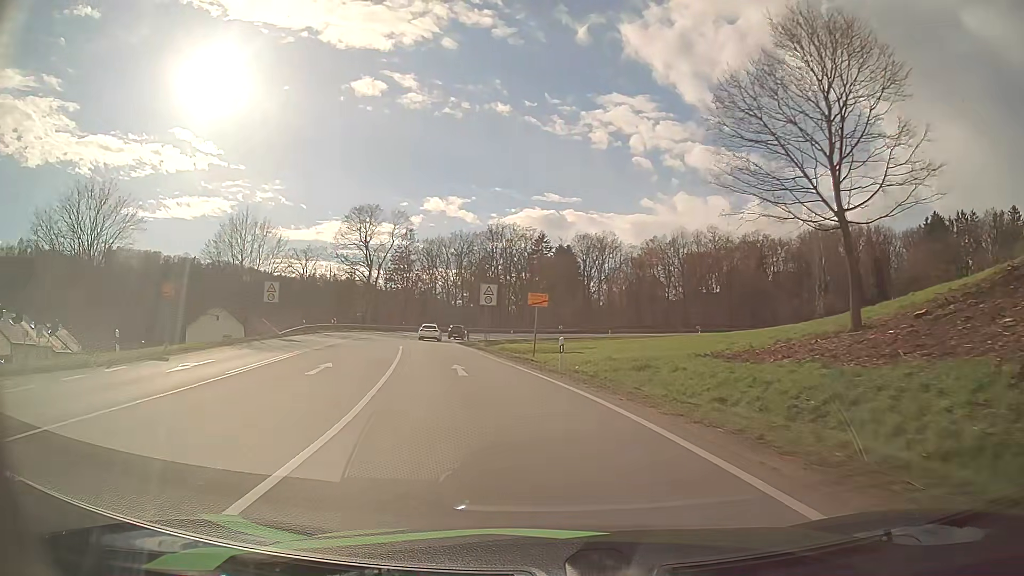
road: primary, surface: asphalt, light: Day
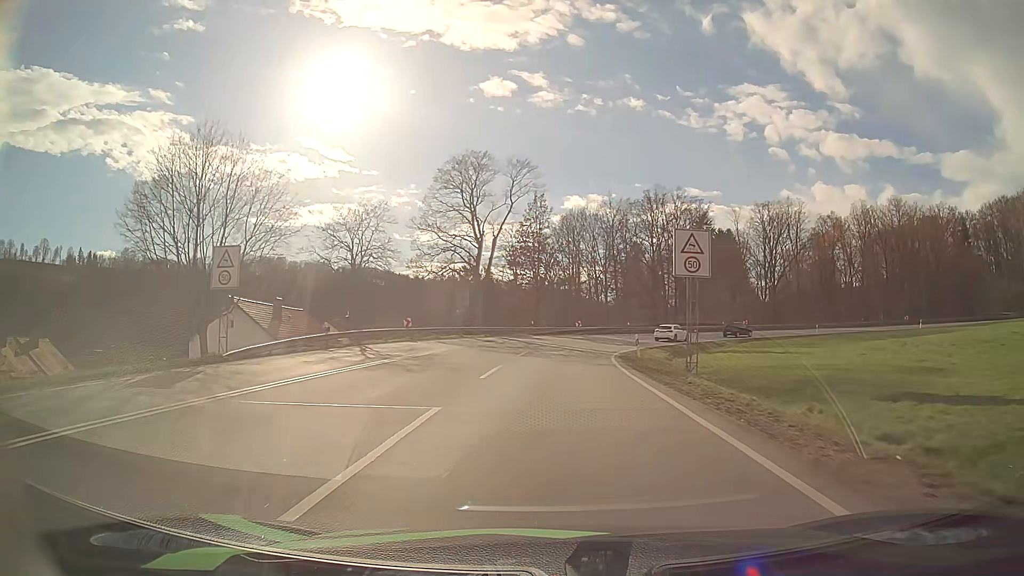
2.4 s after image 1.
(-4.2, +28.4) m; -13°
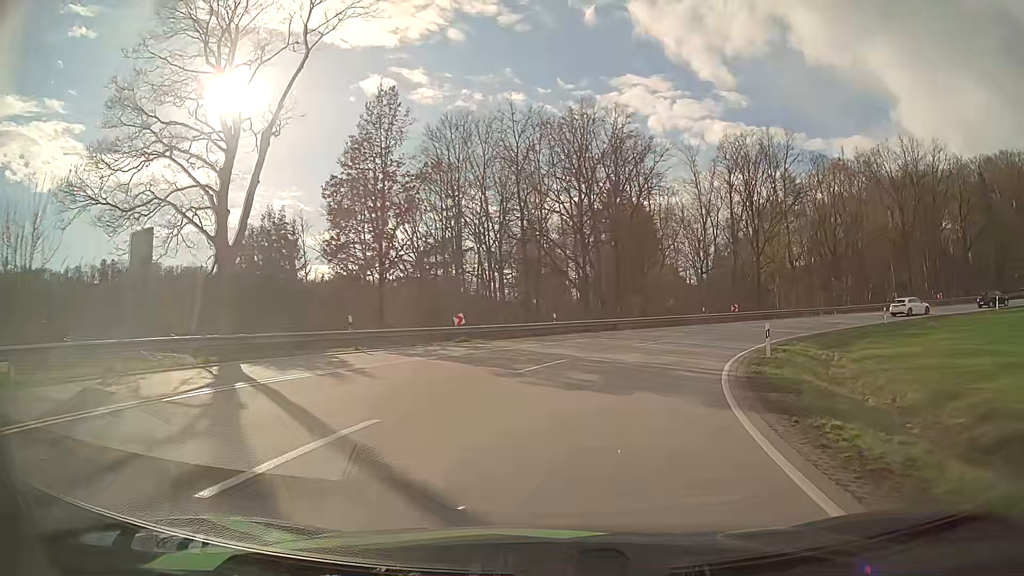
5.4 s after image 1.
(+1.4, +35.1) m; +9°
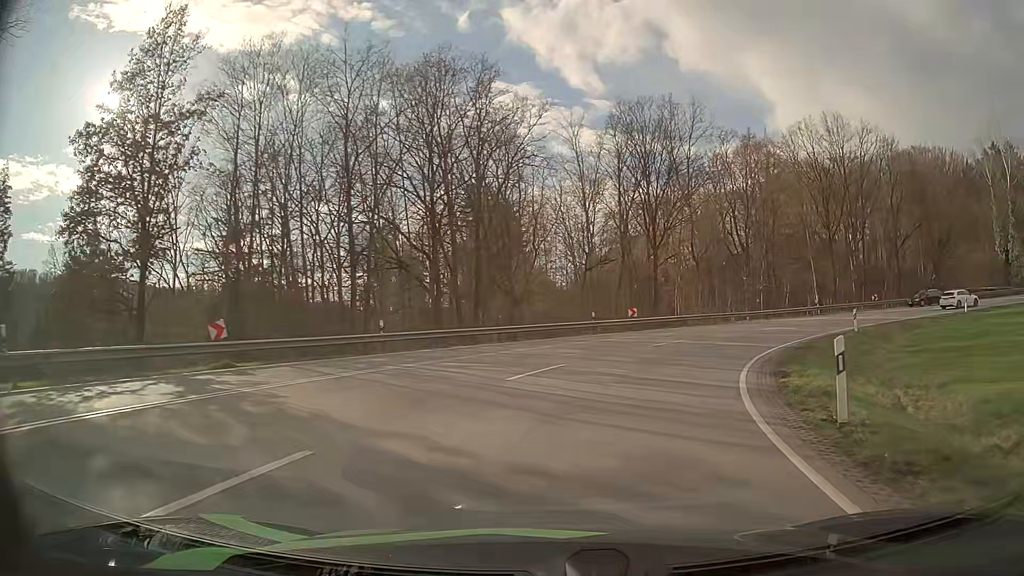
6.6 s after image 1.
(+1.3, +13.1) m; +11°
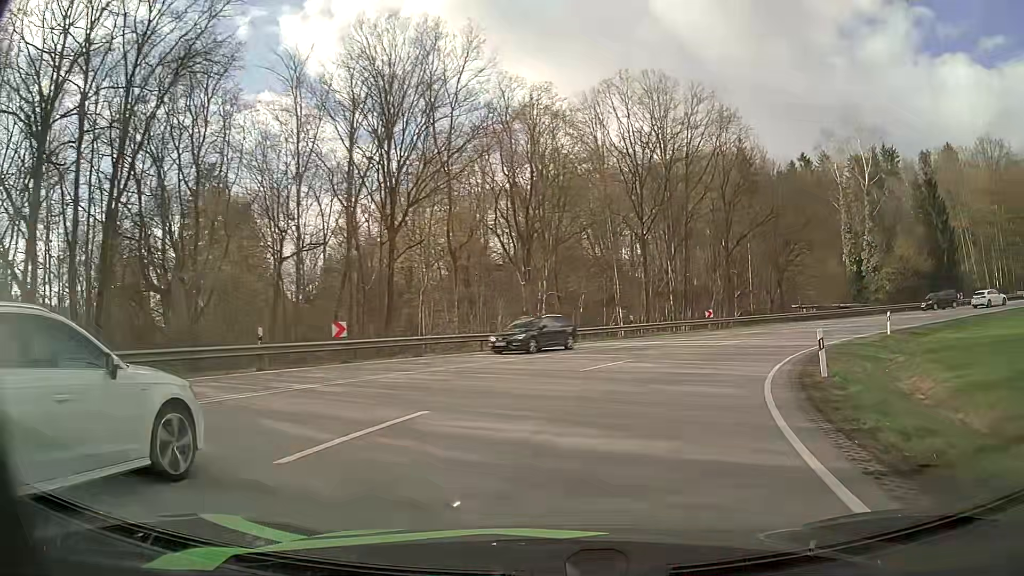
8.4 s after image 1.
(+3.2, +18.5) m; +21°
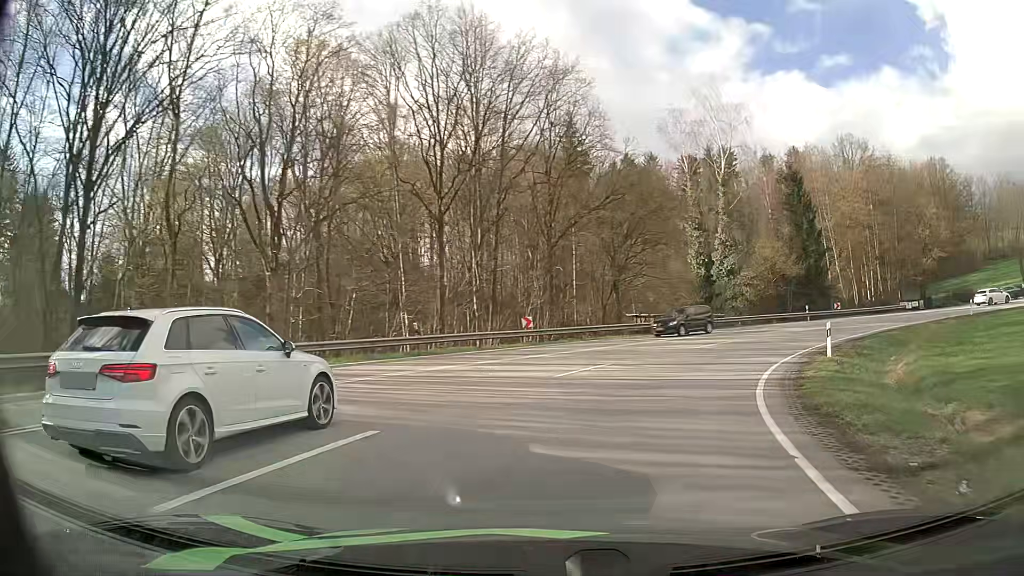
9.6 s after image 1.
(+1.9, +12.6) m; +17°
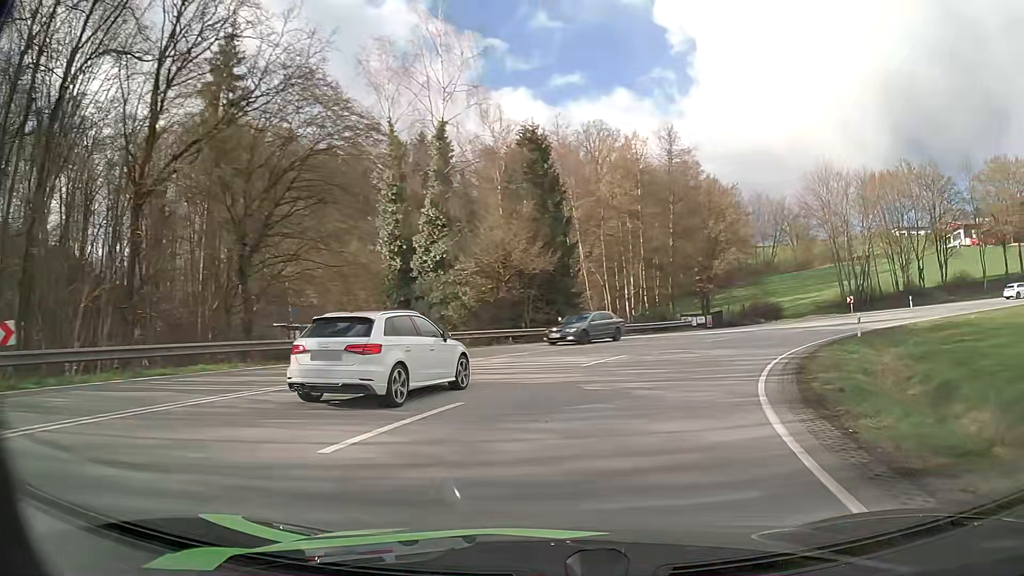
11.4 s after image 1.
(+4.3, +19.4) m; +25°
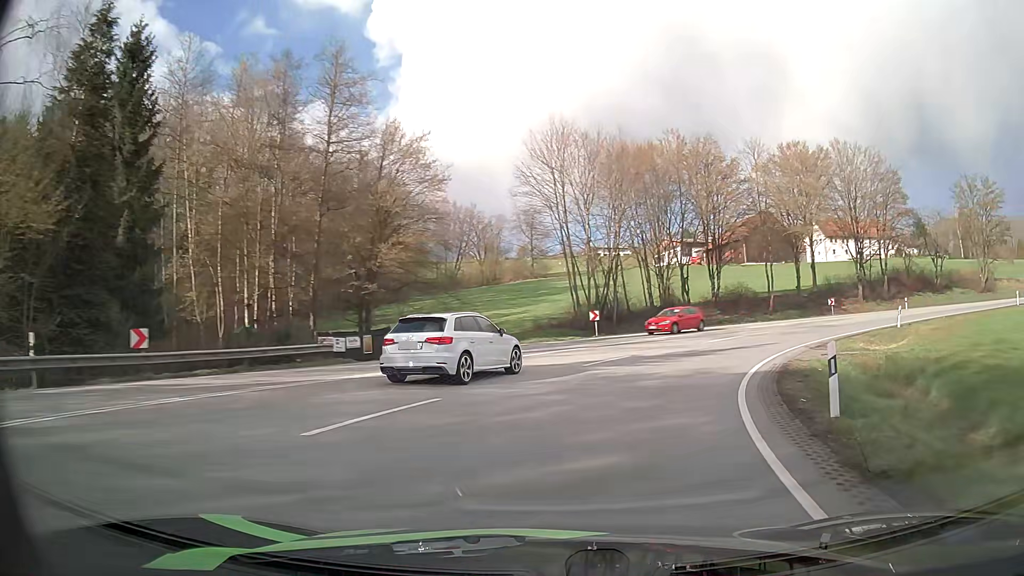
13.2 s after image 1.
(+5.0, +20.6) m; +27°
(+1, +10) (+4, +19) (+10, +28) (+16, +35) (+24, +41) (+34, +45) (+43, +47) (+53, +48) (+63, +48) (+73, +48) m
